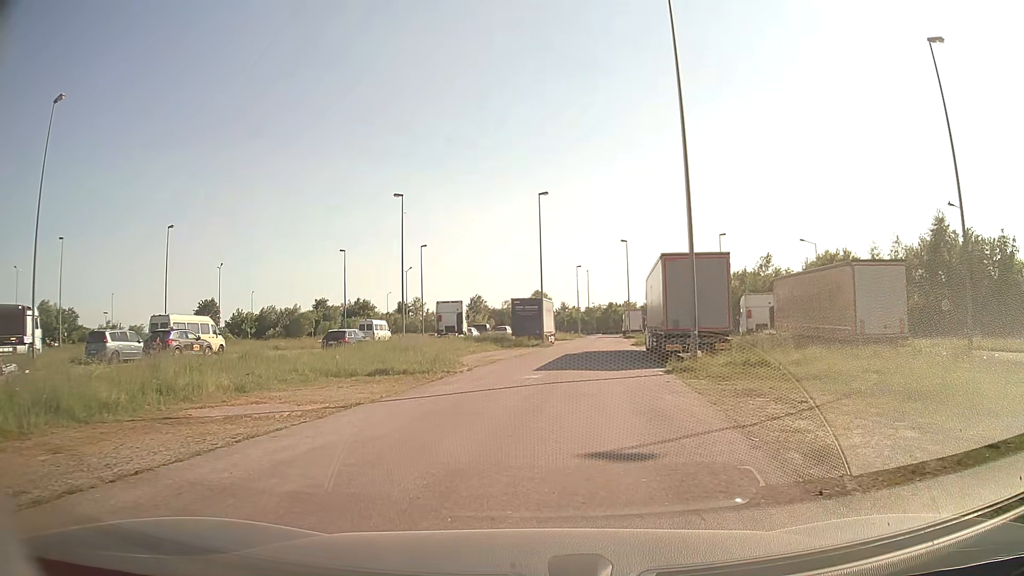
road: service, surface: asphalt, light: Day
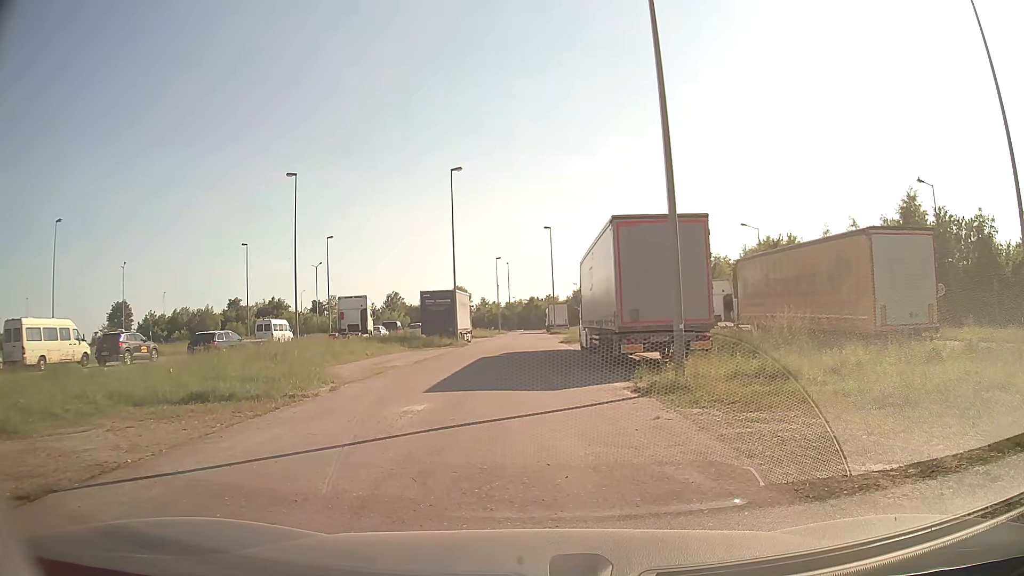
(+0.3, +7.0) m; +6°
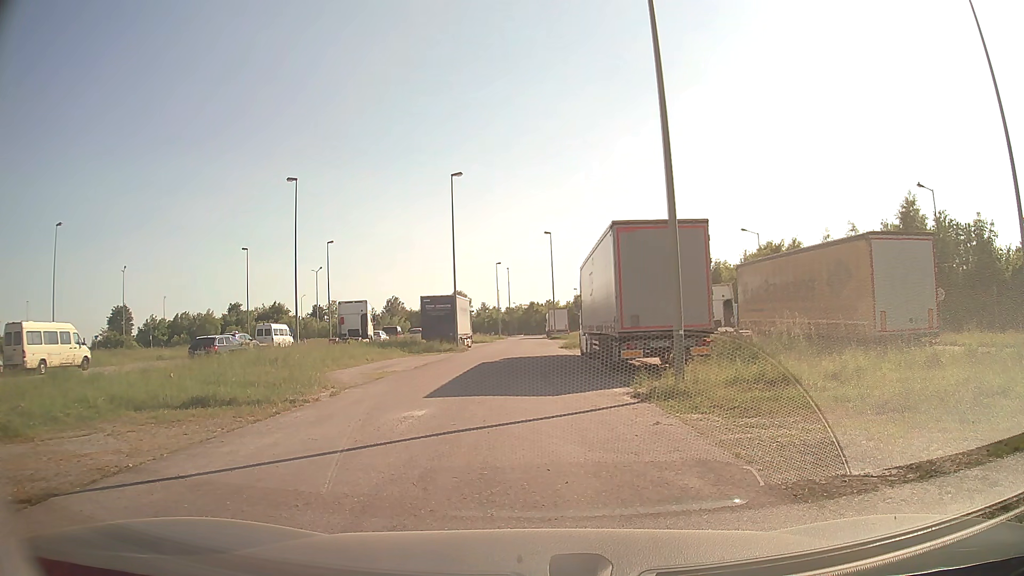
(0.0, +0.1) m; 0°
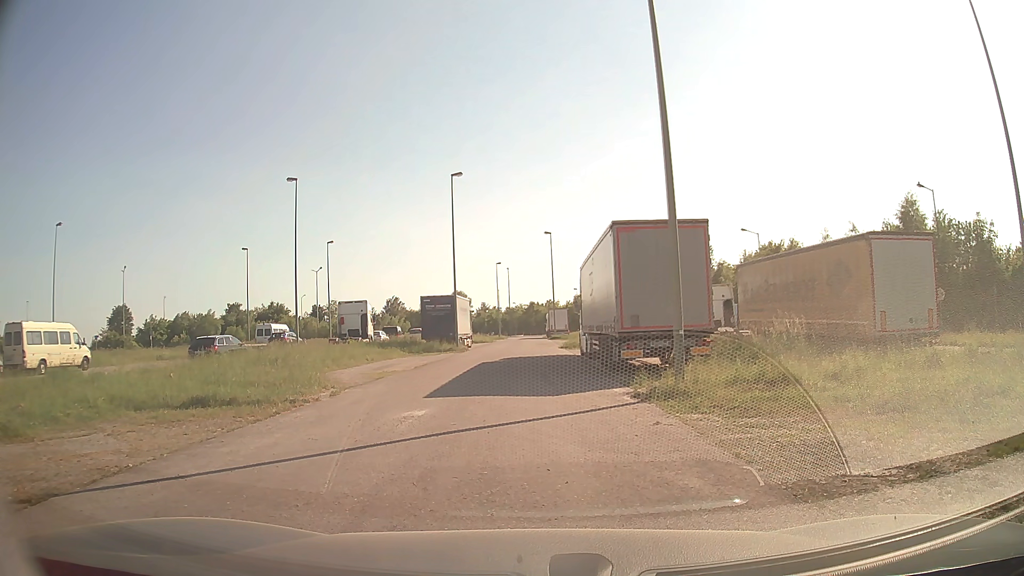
(0.0, 0.0) m; 0°
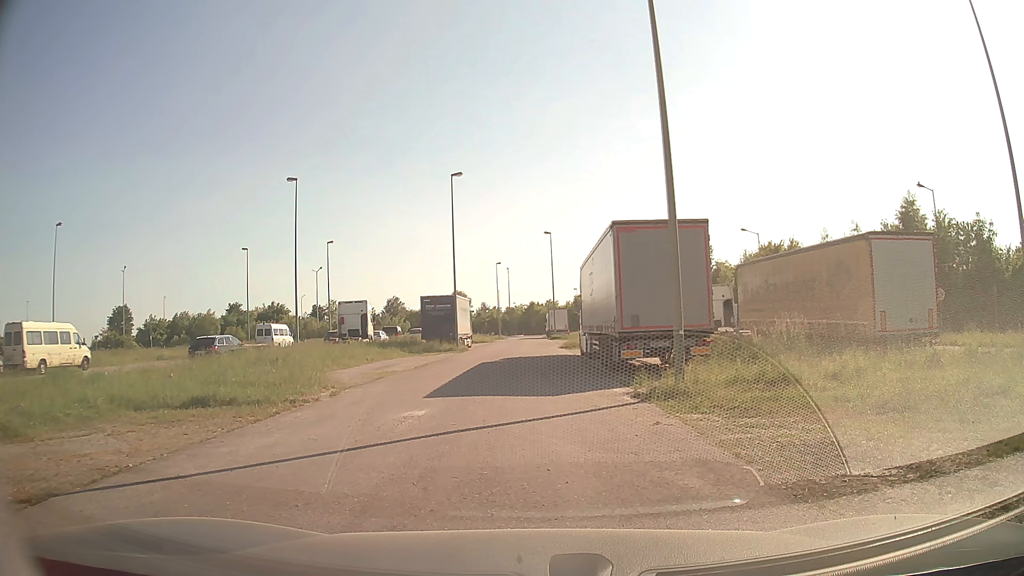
(0.0, 0.0) m; 0°
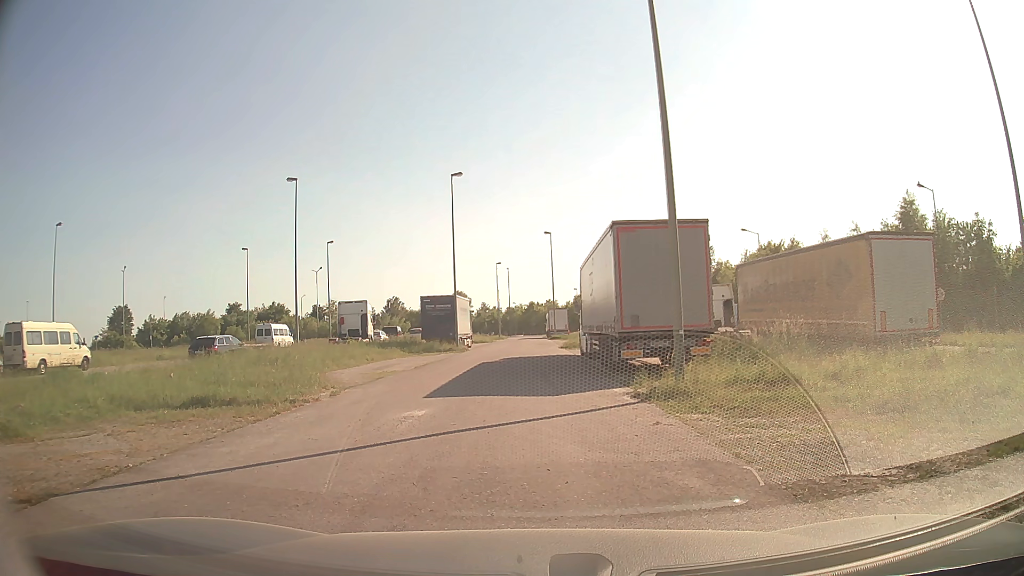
(0.0, 0.0) m; 0°
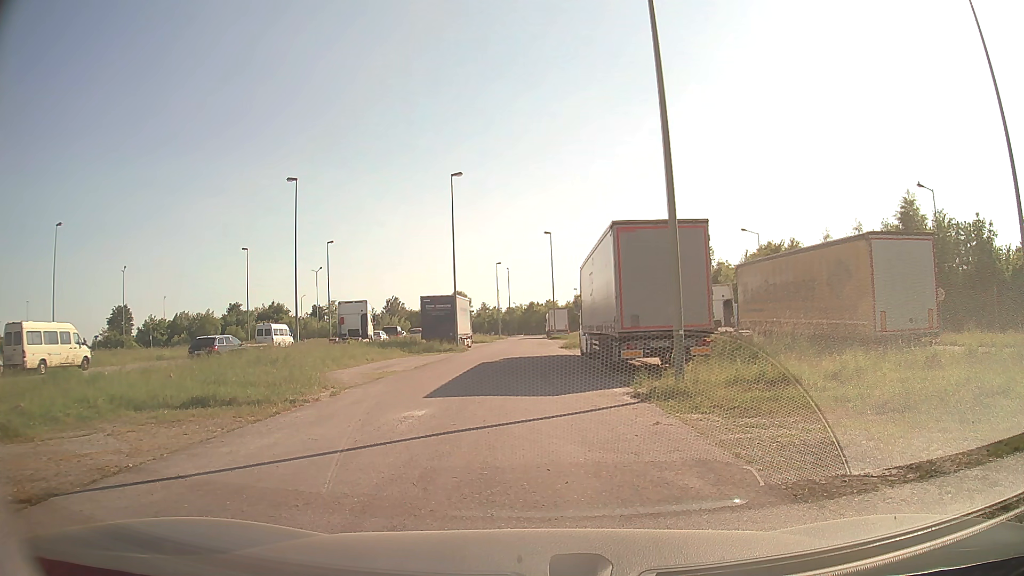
(0.0, 0.0) m; 0°
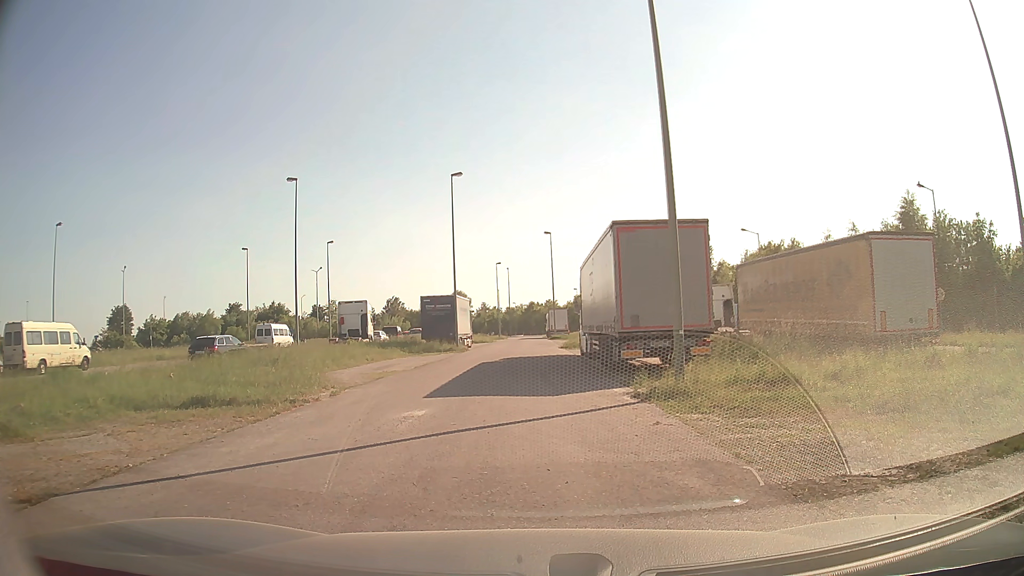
(0.0, 0.0) m; 0°
(0, +10) (-1, +20) (-1, +30) (0, +40) (0, +50) (0, +60) (0, +70) (0, +80) (0, +90) (0, +100) m
